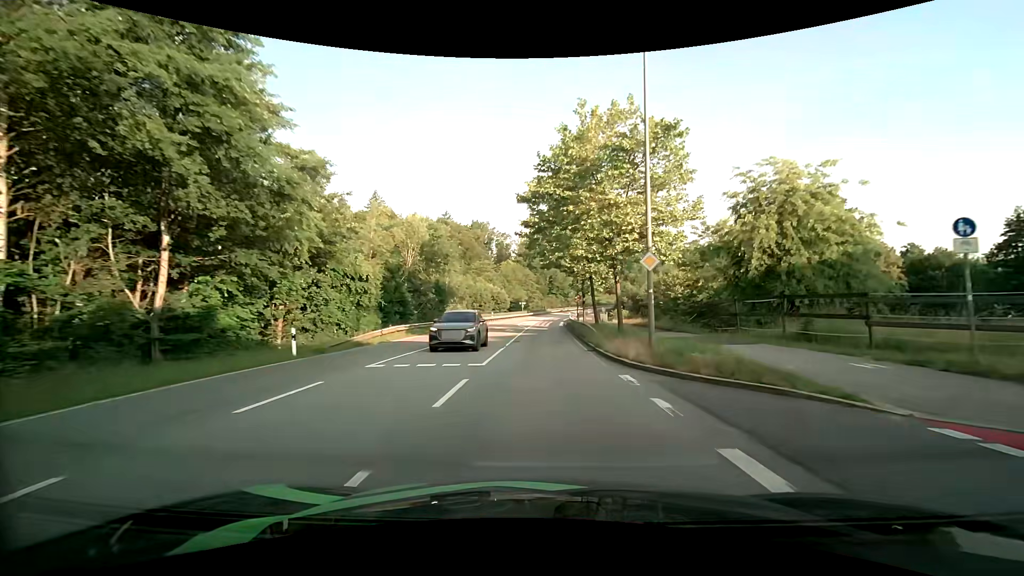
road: secondary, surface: asphalt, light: Day
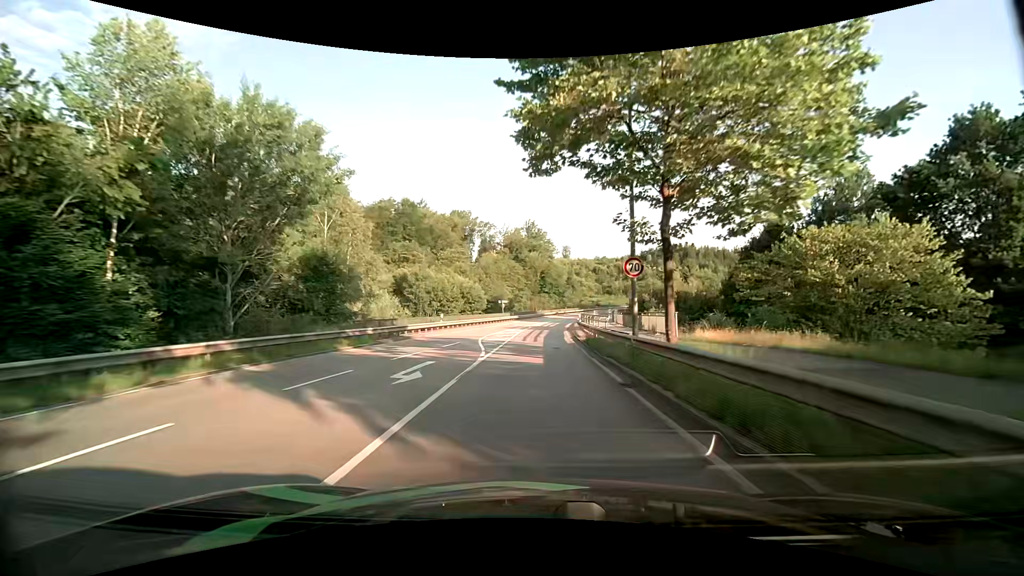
(+0.3, +29.6) m; +2°
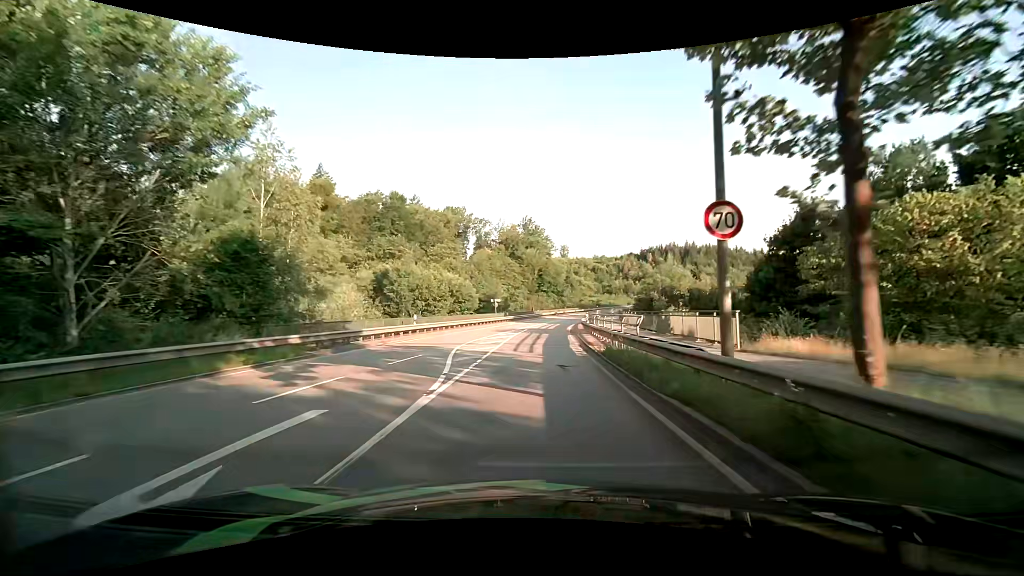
(-0.1, +7.4) m; 0°
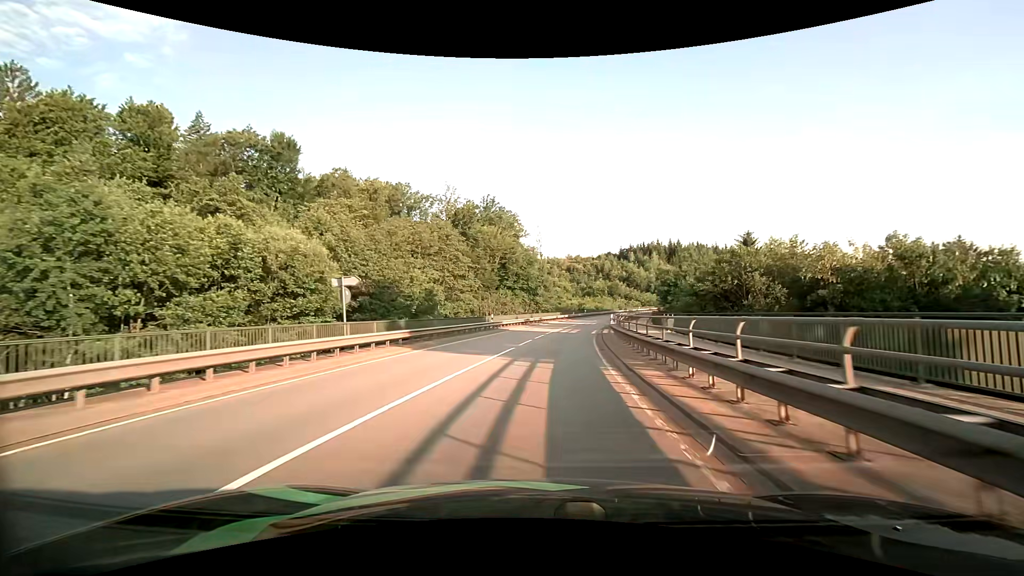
(+0.9, +39.6) m; +3°
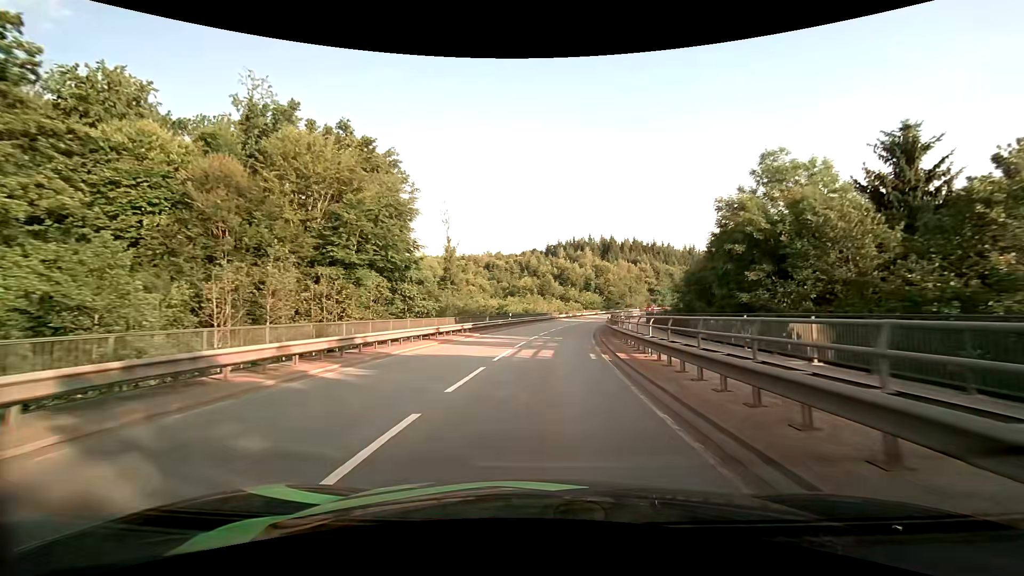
(+3.6, +43.4) m; +9°
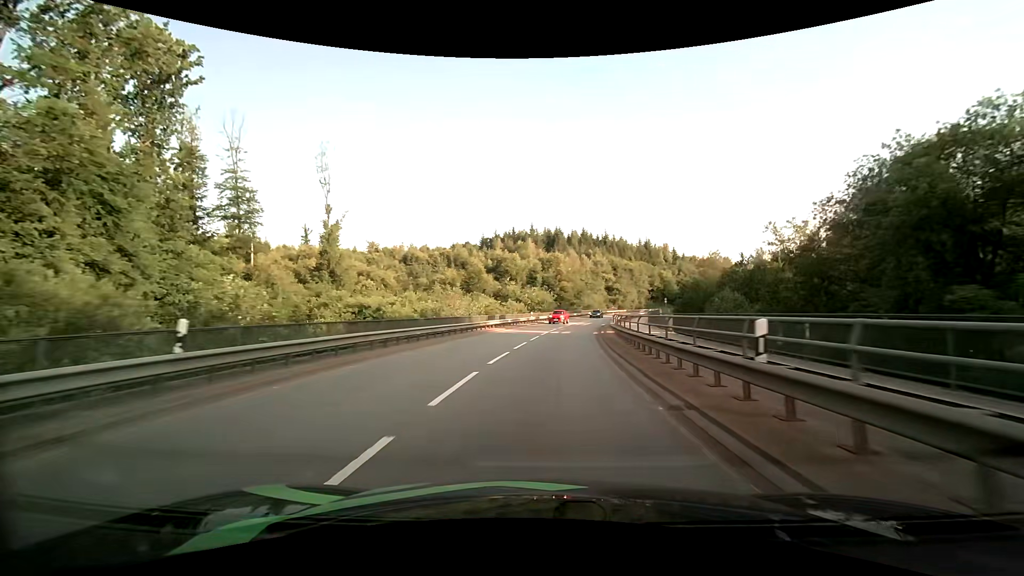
(+2.1, +37.4) m; +7°
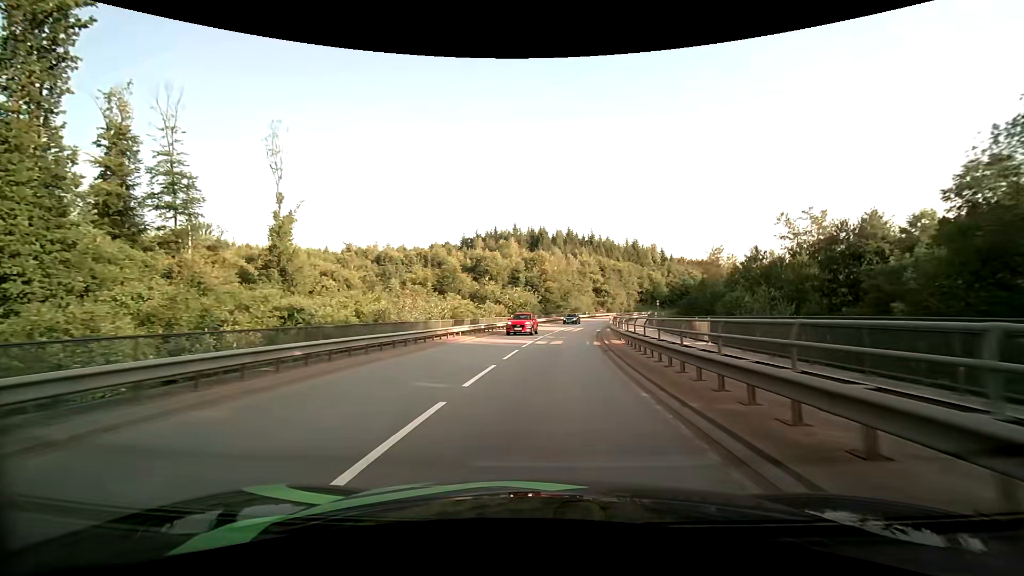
(+0.2, +9.6) m; +2°
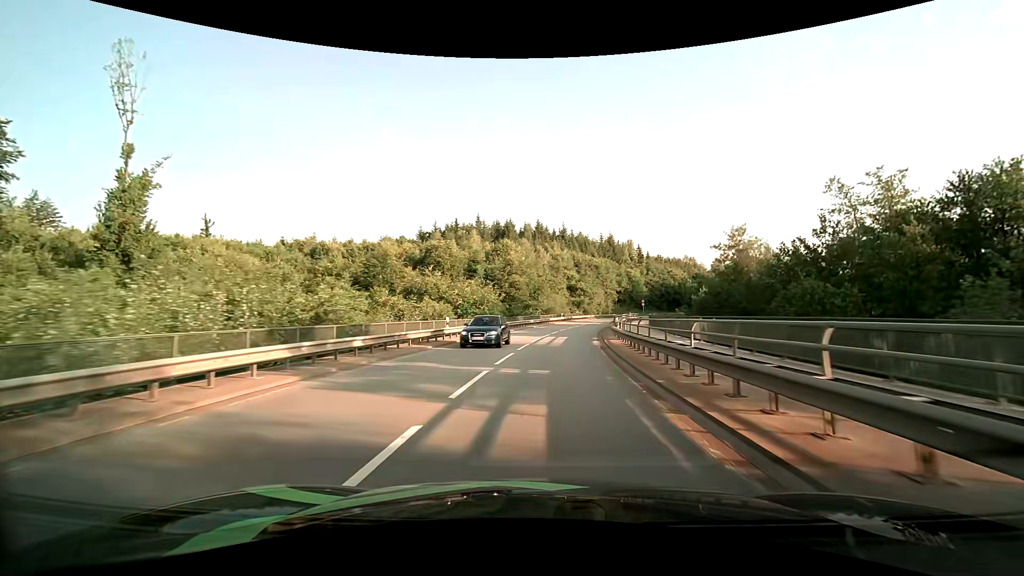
(+0.6, +19.5) m; +4°
(0, +10) (+1, +20) (+1, +30) (+3, +40) (+4, +50) (+6, +60) (+8, +69) (+11, +79) (+13, +89) (+17, +98) m
